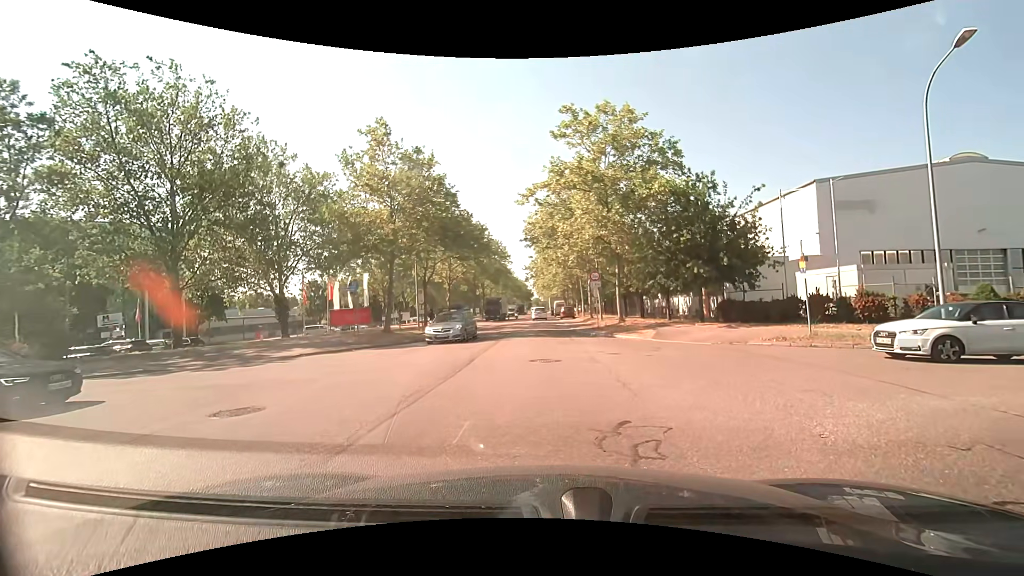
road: tertiary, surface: asphalt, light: Day
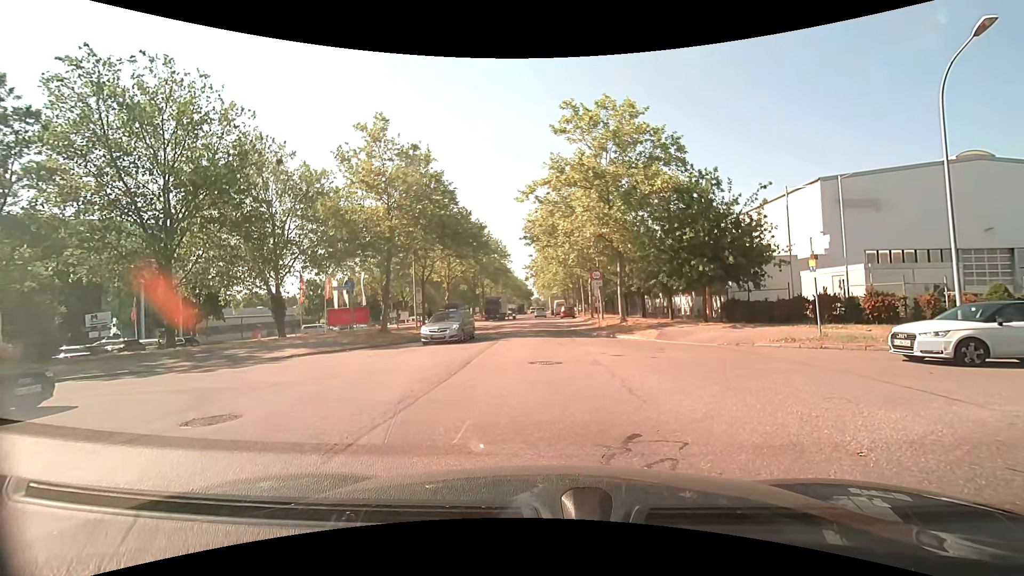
(0.0, +0.6) m; 0°
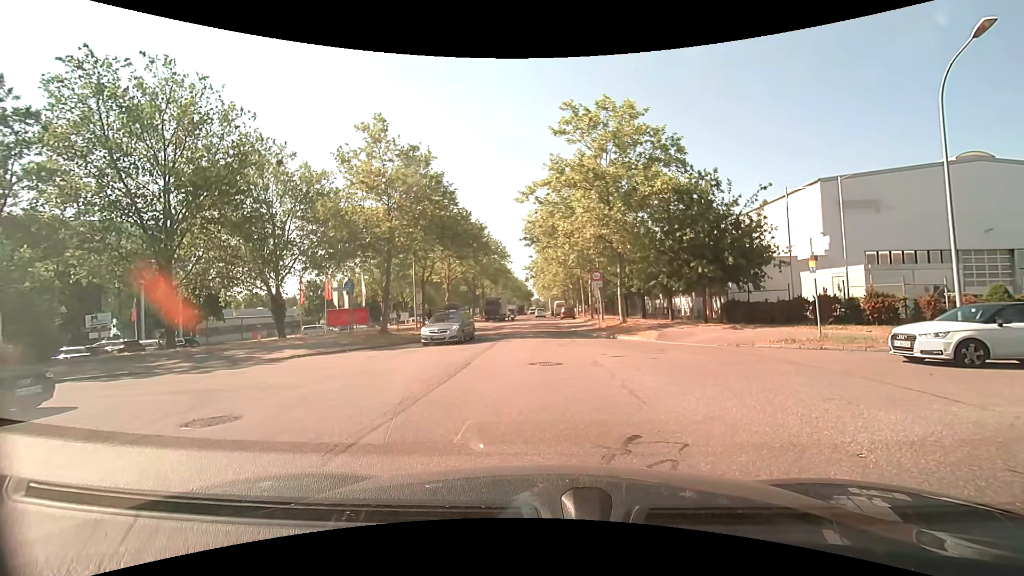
(0.0, 0.0) m; 0°
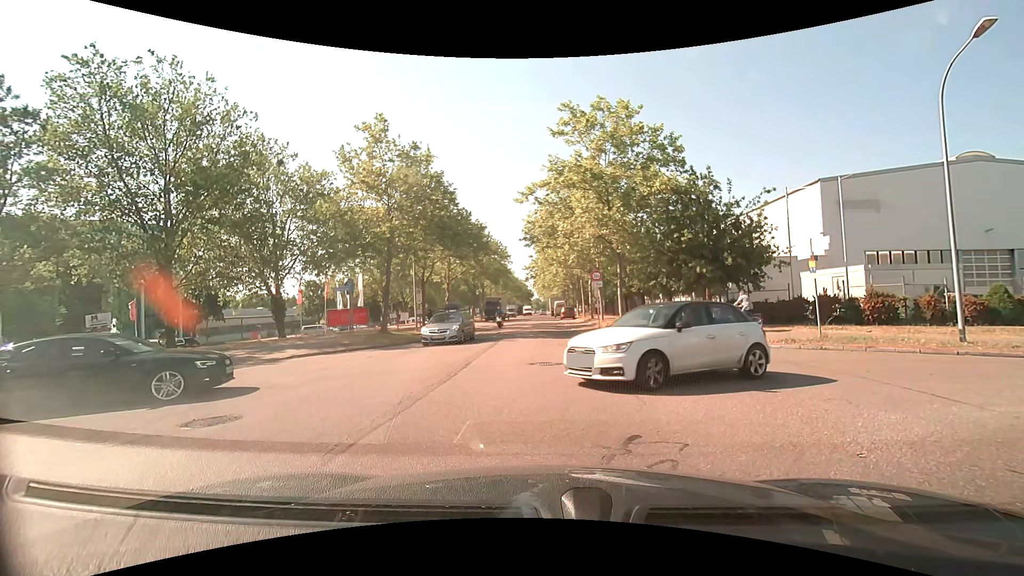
(0.0, +0.1) m; 0°
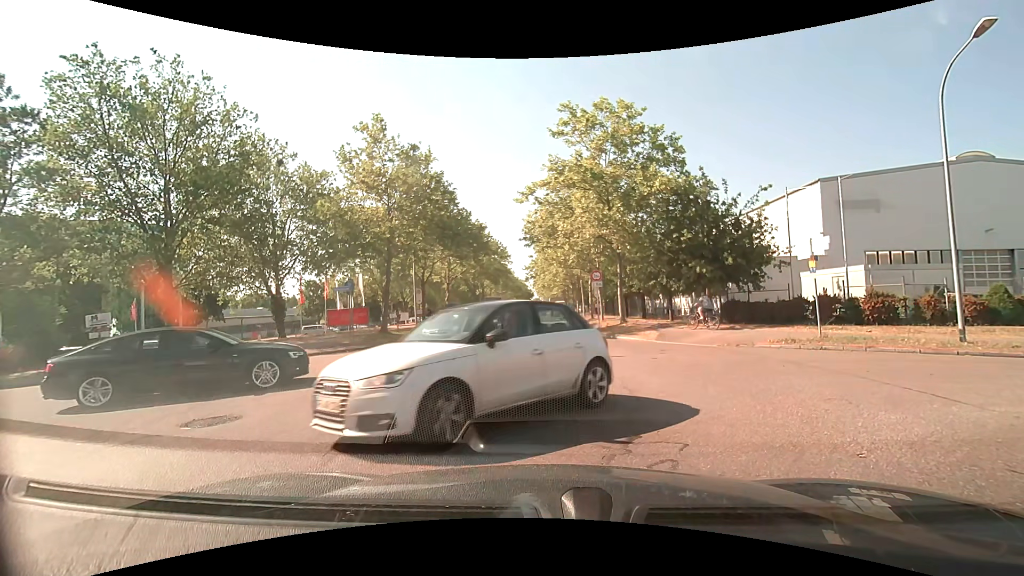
(0.0, 0.0) m; 0°
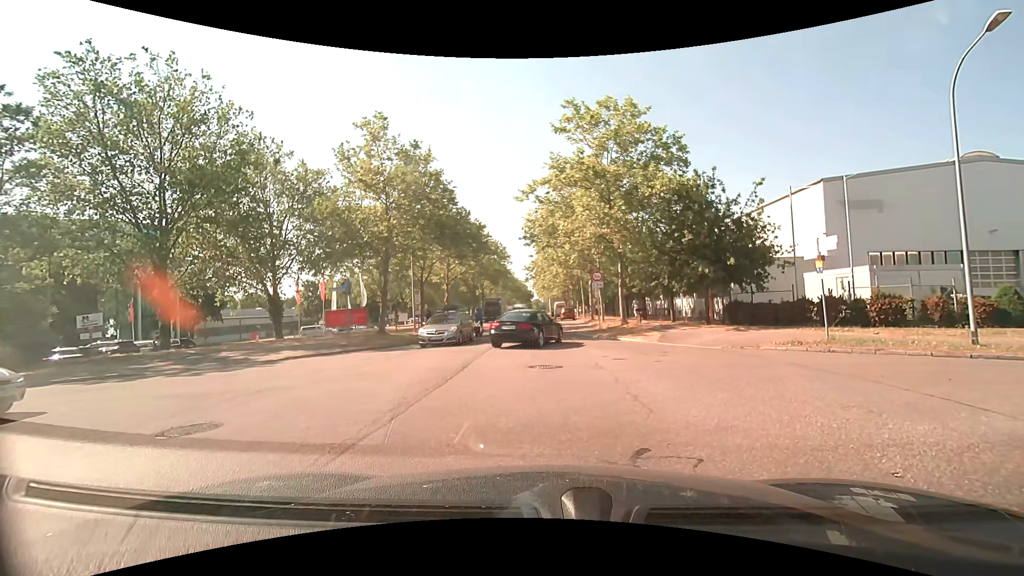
(0.0, +0.4) m; 0°
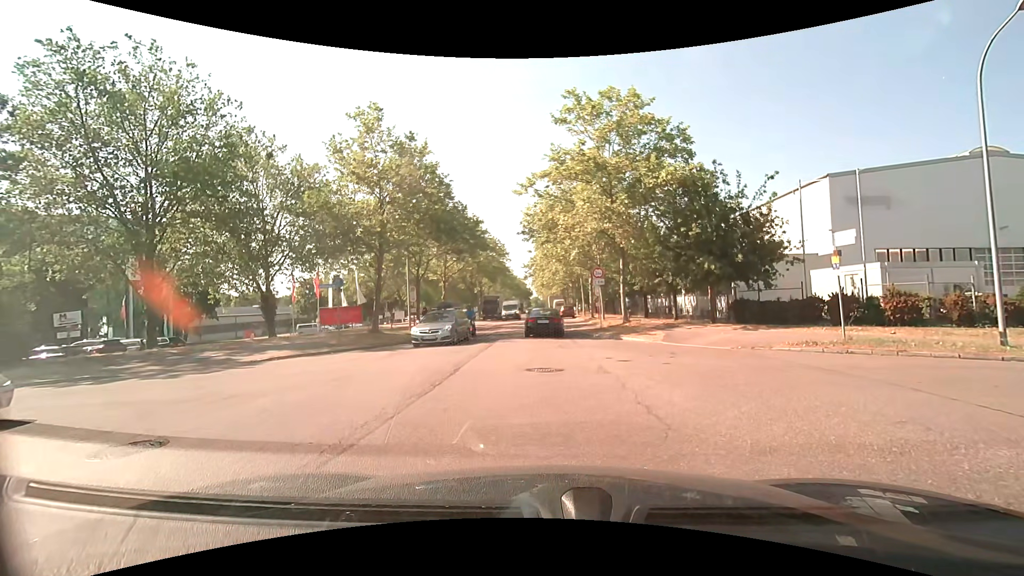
(0.0, +1.0) m; 0°
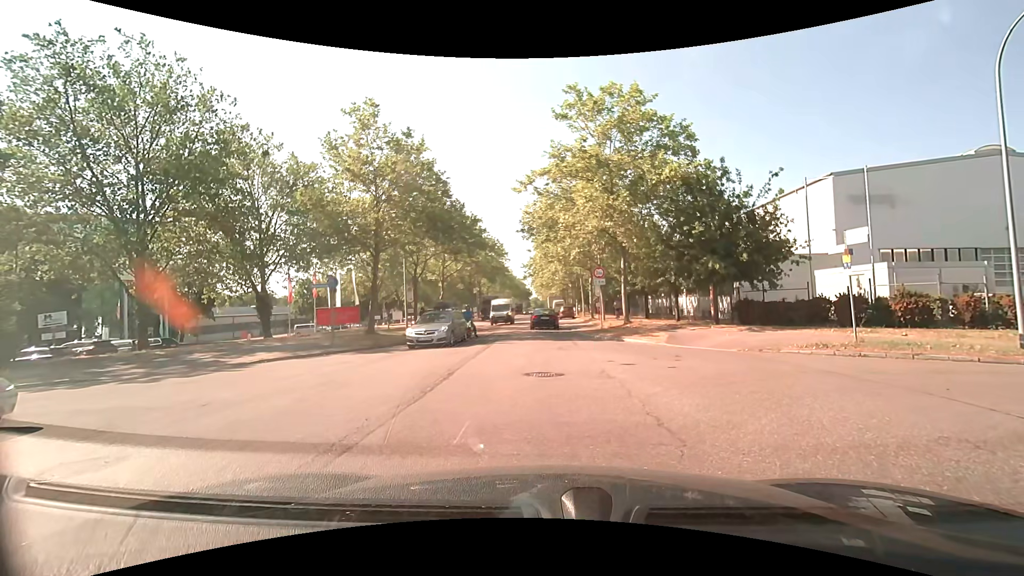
(0.0, +0.6) m; 0°
